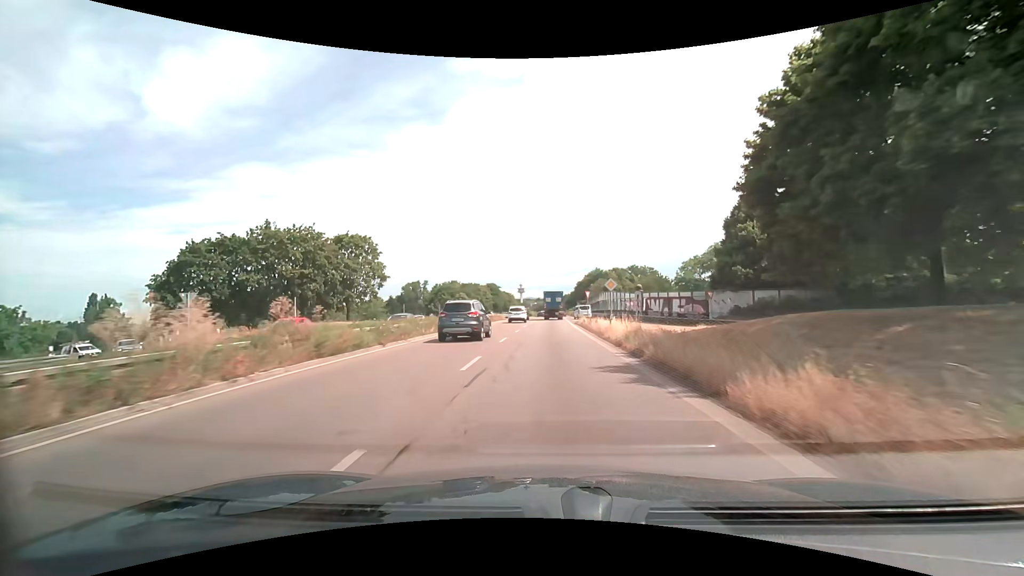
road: trunk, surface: asphalt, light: Day
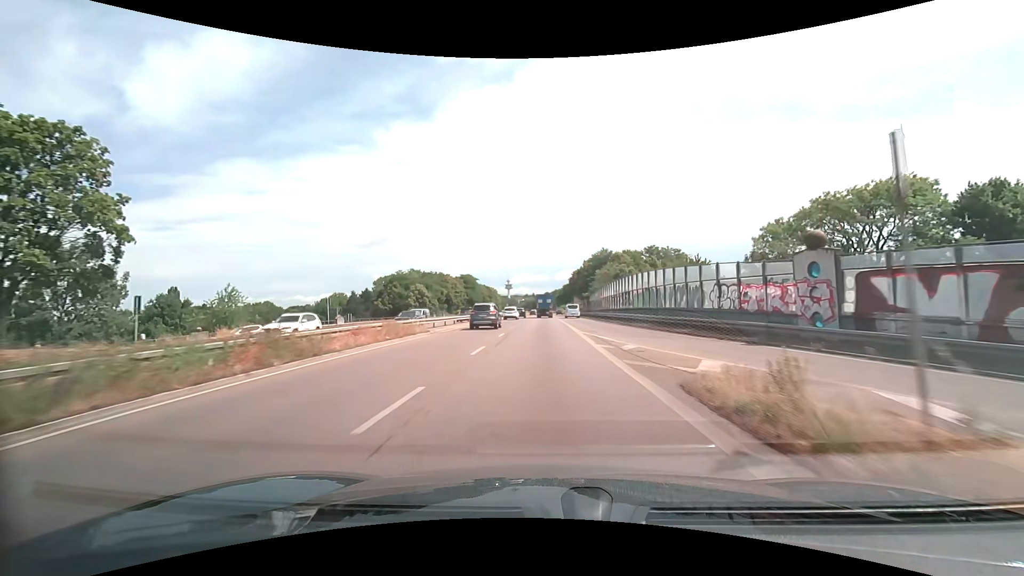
(+0.6, +41.1) m; +2°
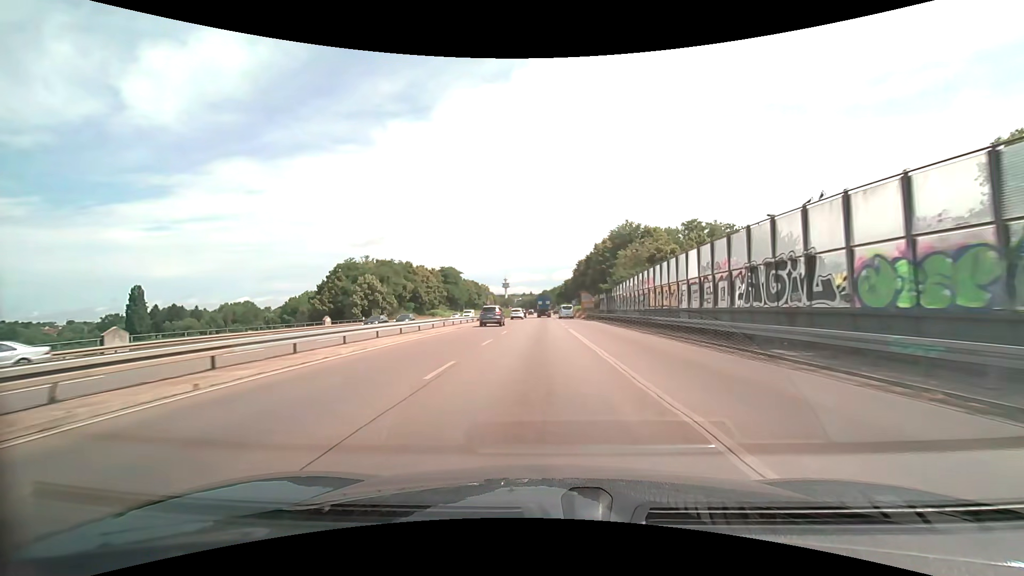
(0.0, +31.7) m; 0°
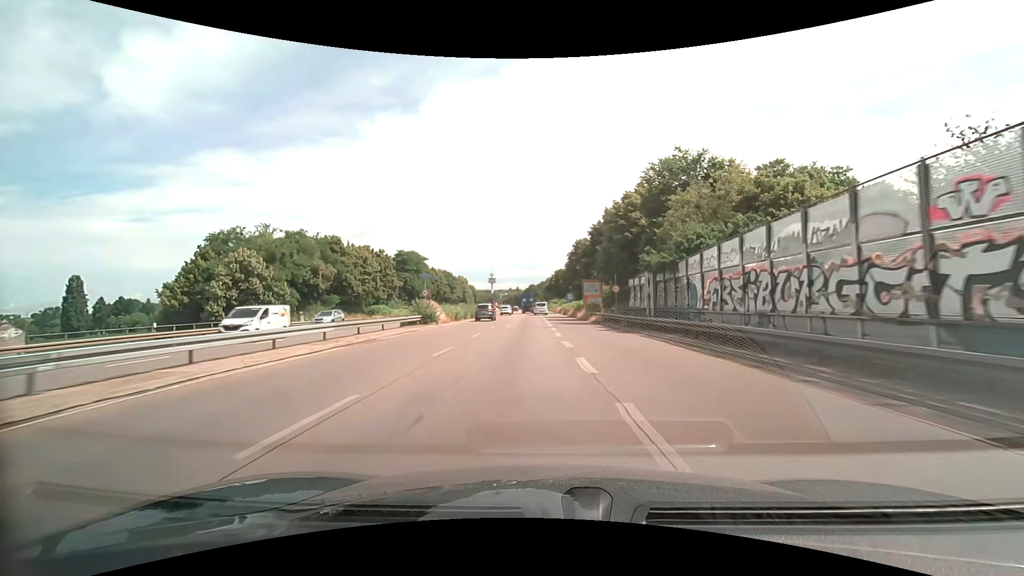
(+0.3, +31.7) m; +1°
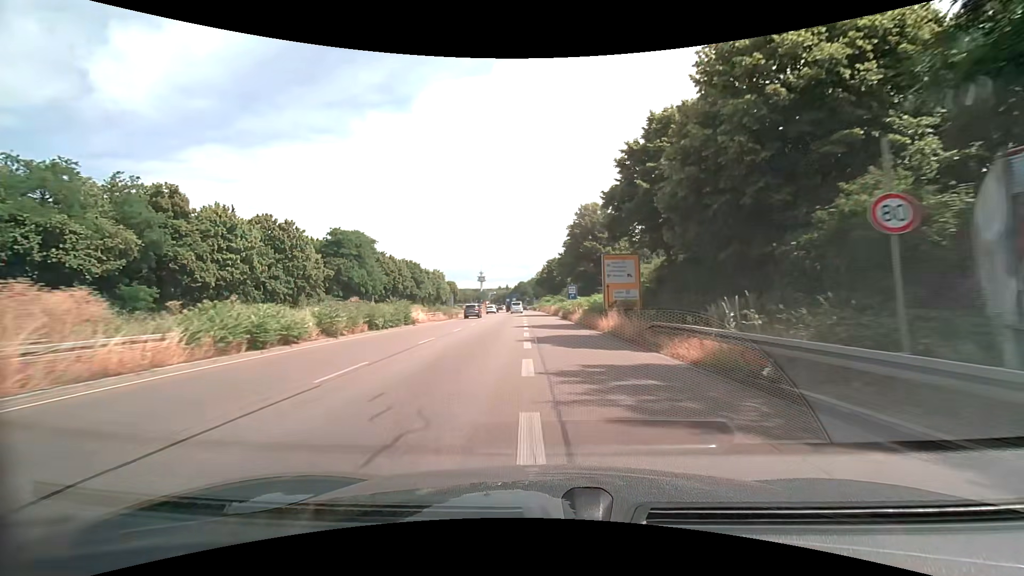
(+0.4, +31.2) m; +1°
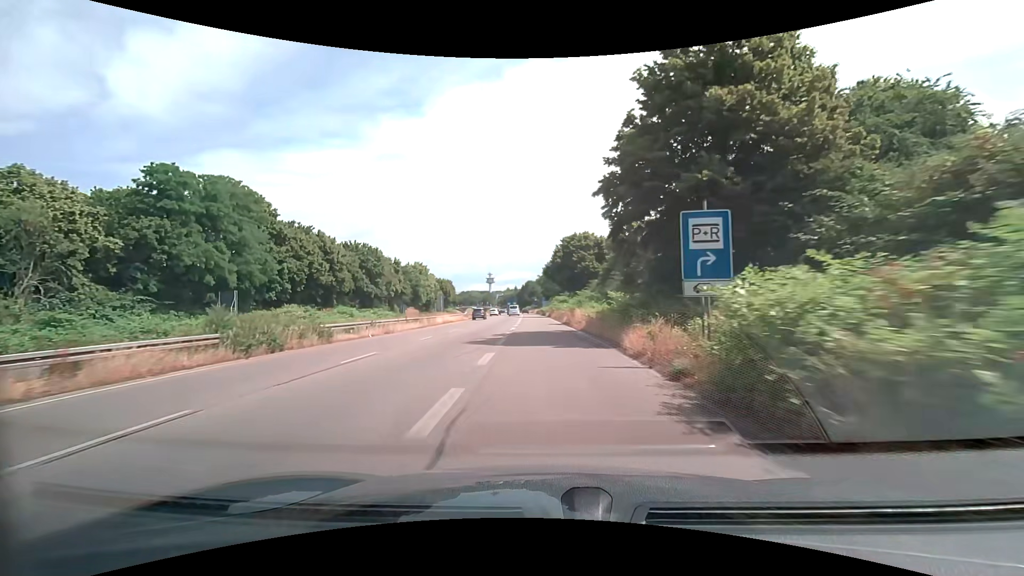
(-0.3, +40.7) m; -1°
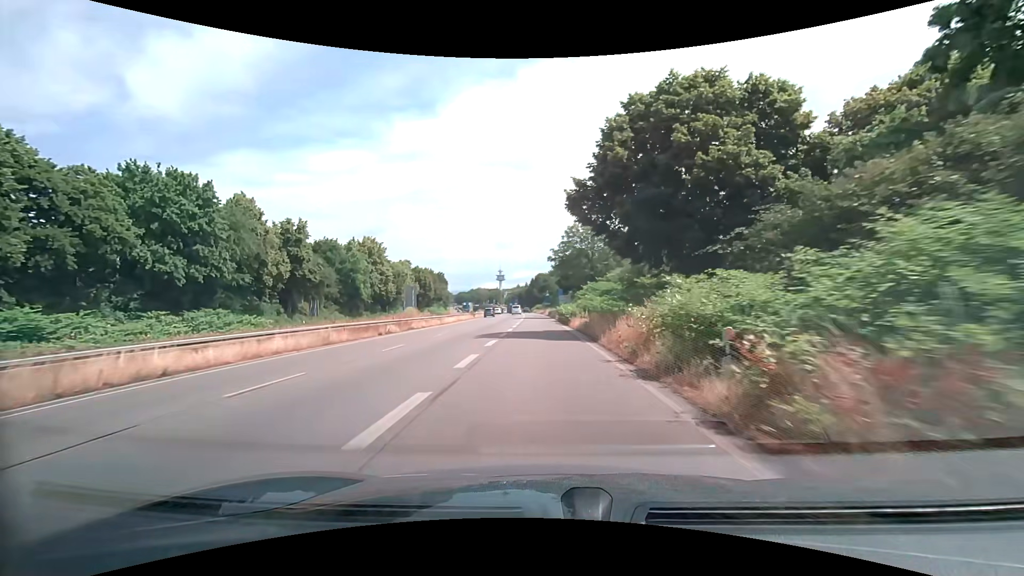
(-0.8, +49.2) m; -2°
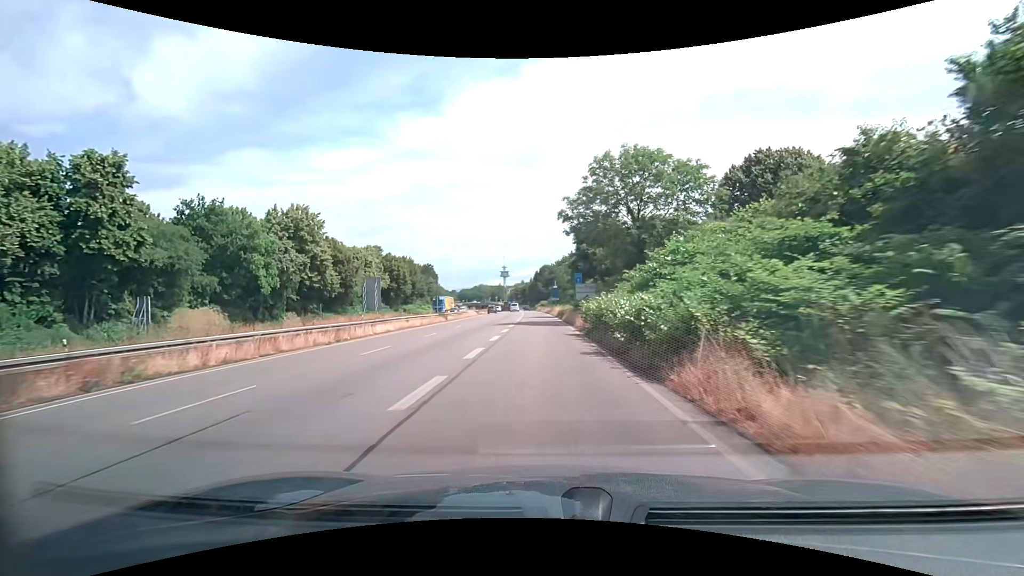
(-0.1, +28.8) m; 0°
(0, +10) (0, +20) (0, +30) (0, +40) (-1, +50) (-1, +60) (-1, +70) (-1, +80) (-2, +90) (-2, +100) m
